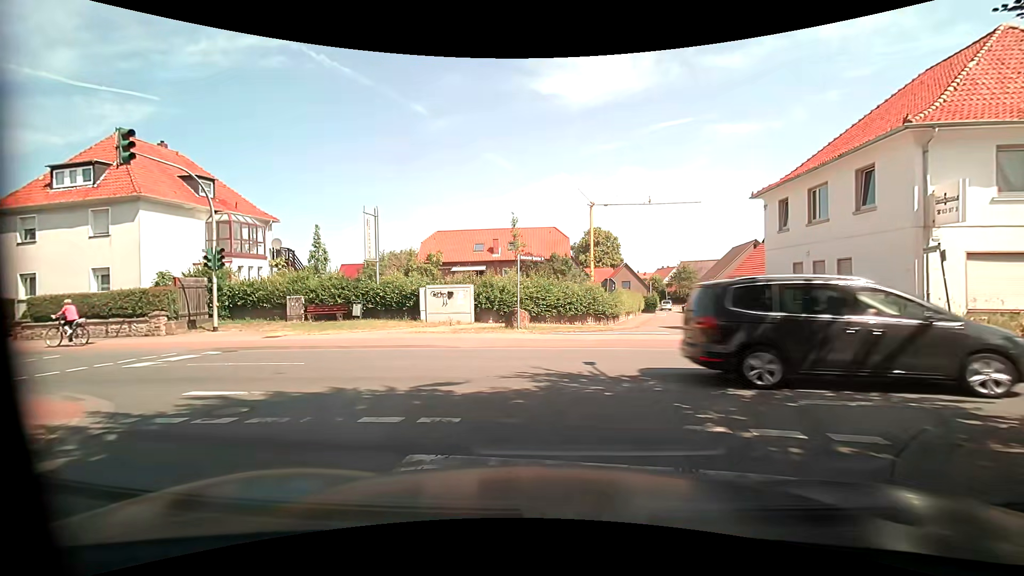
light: Day
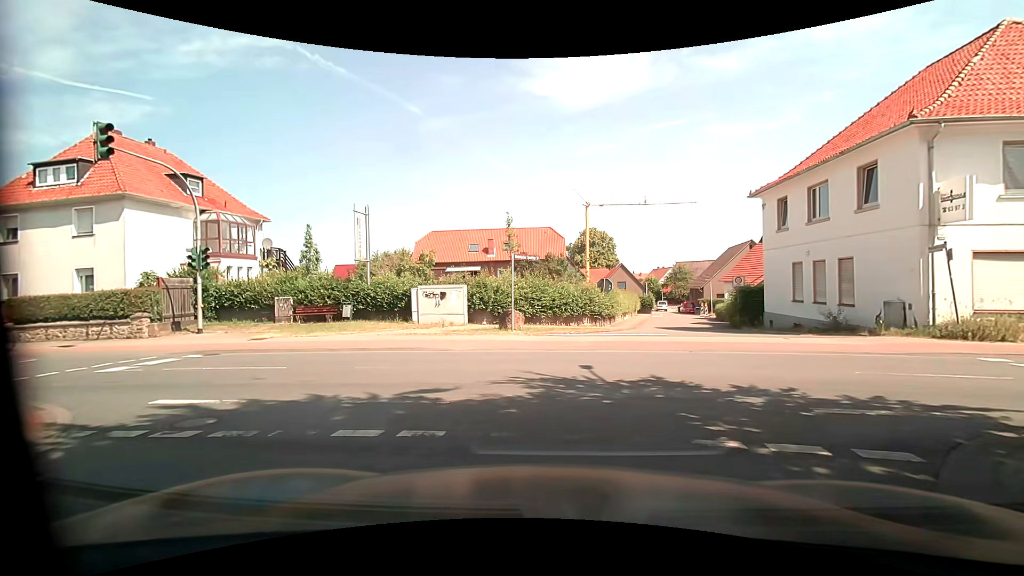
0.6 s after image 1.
(0.0, +0.5) m; 0°
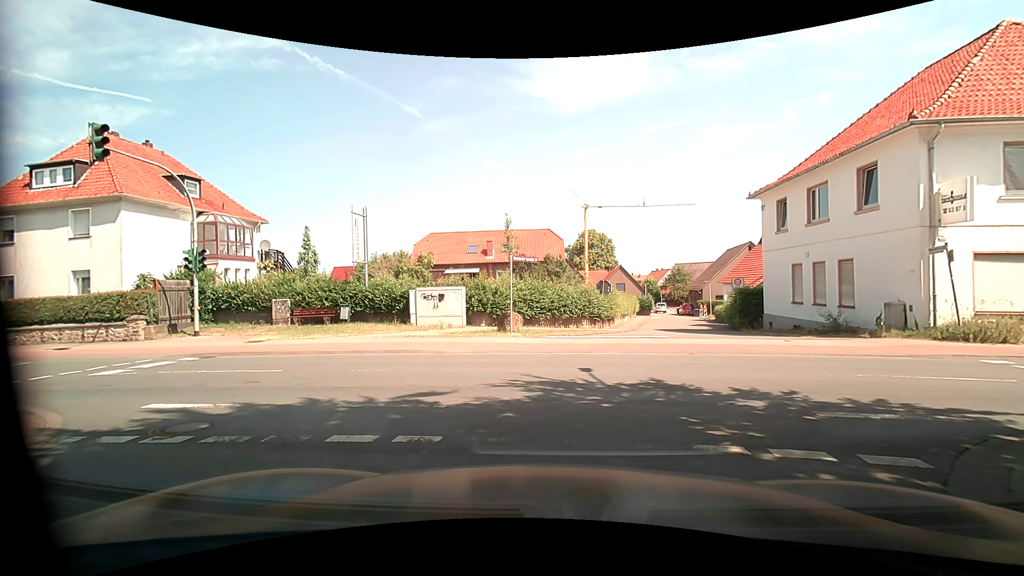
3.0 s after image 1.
(0.0, +0.2) m; 0°
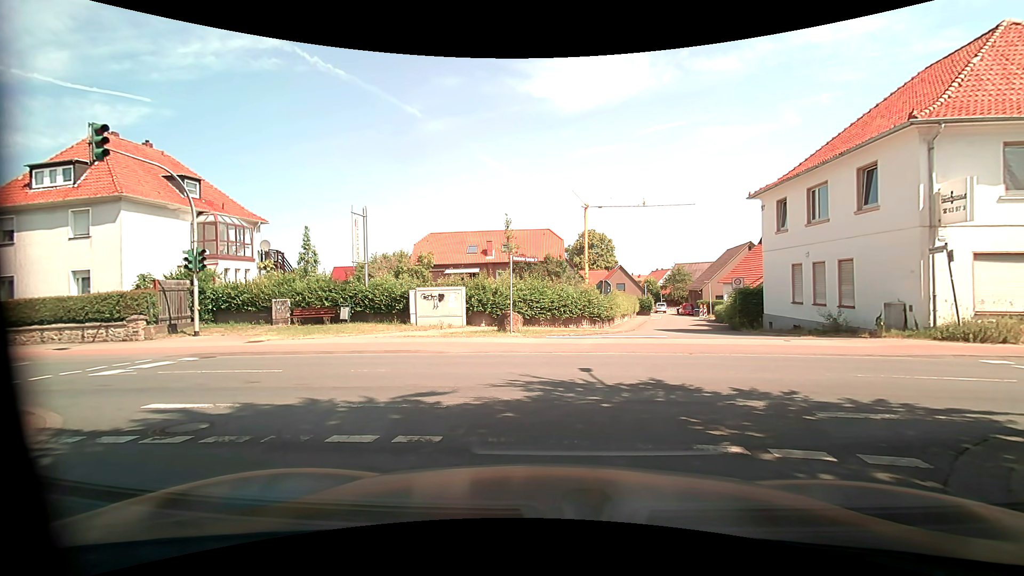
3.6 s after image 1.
(0.0, 0.0) m; 0°
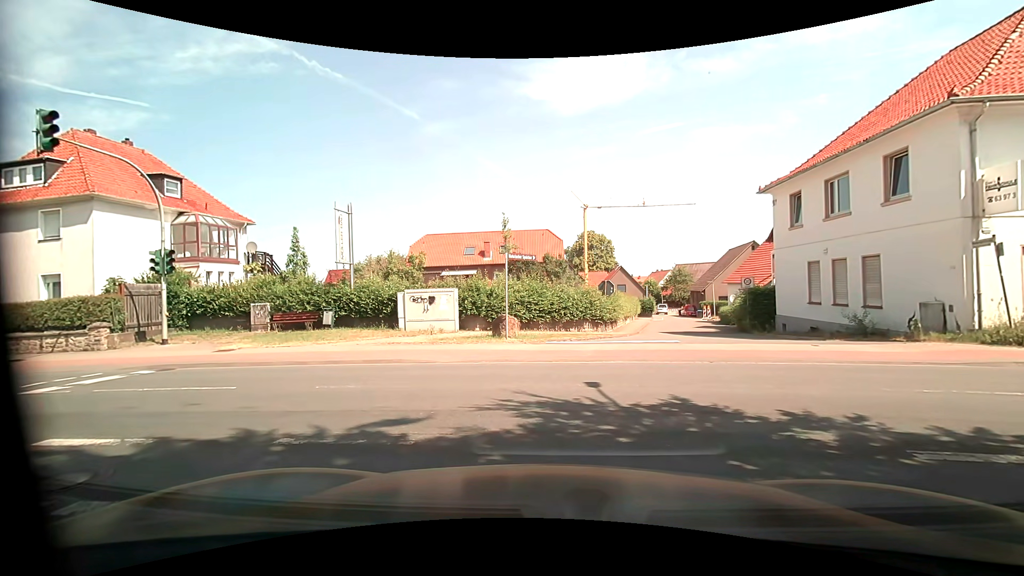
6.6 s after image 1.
(0.0, +1.5) m; 0°
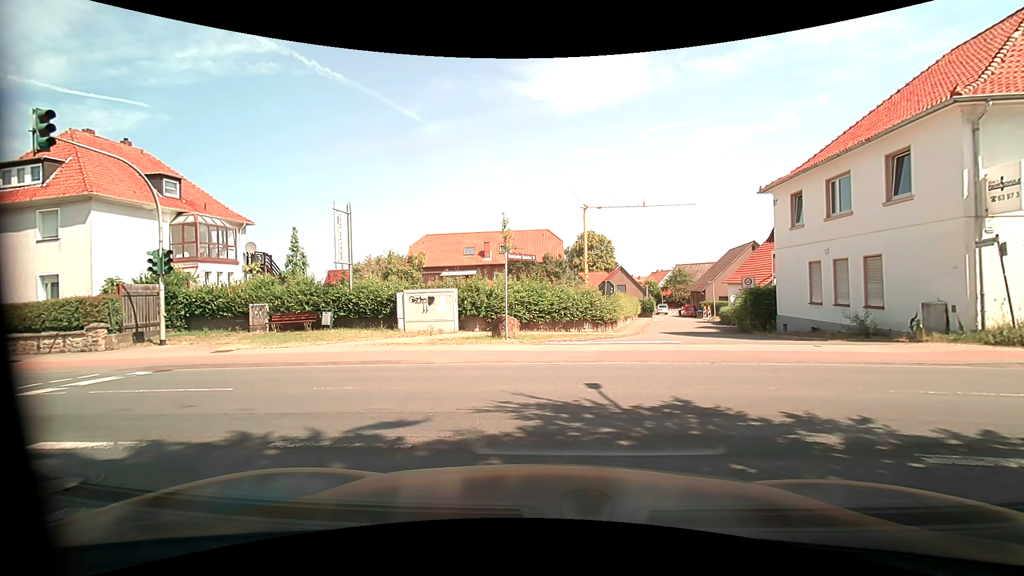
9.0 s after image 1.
(0.0, +0.2) m; 0°
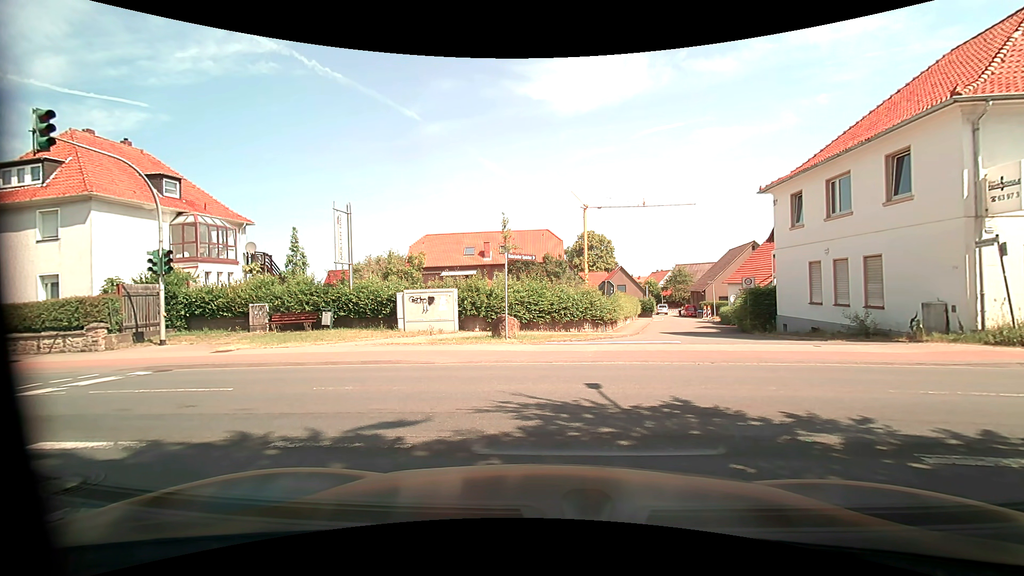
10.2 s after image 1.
(0.0, 0.0) m; 0°
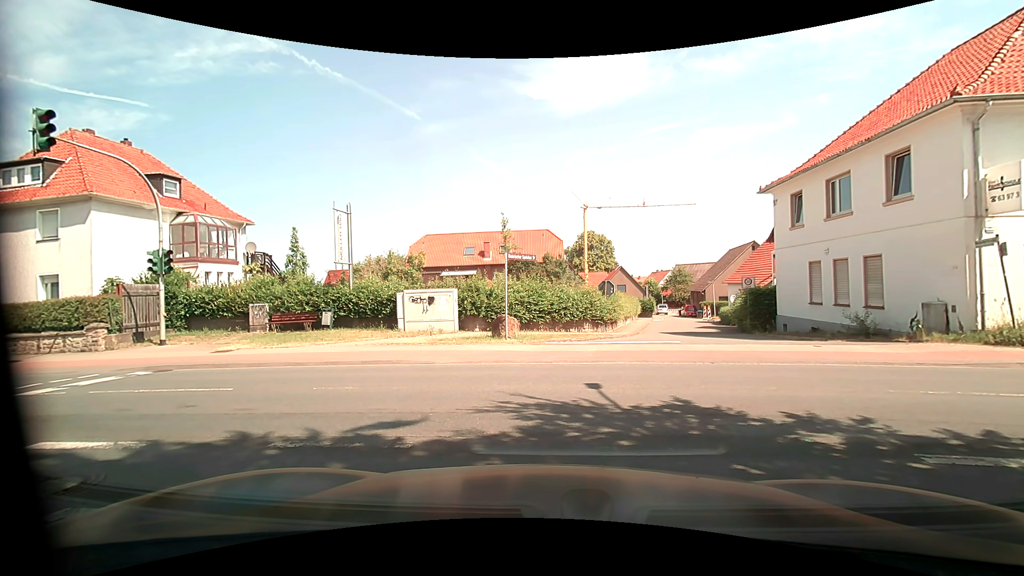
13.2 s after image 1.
(0.0, 0.0) m; 0°
